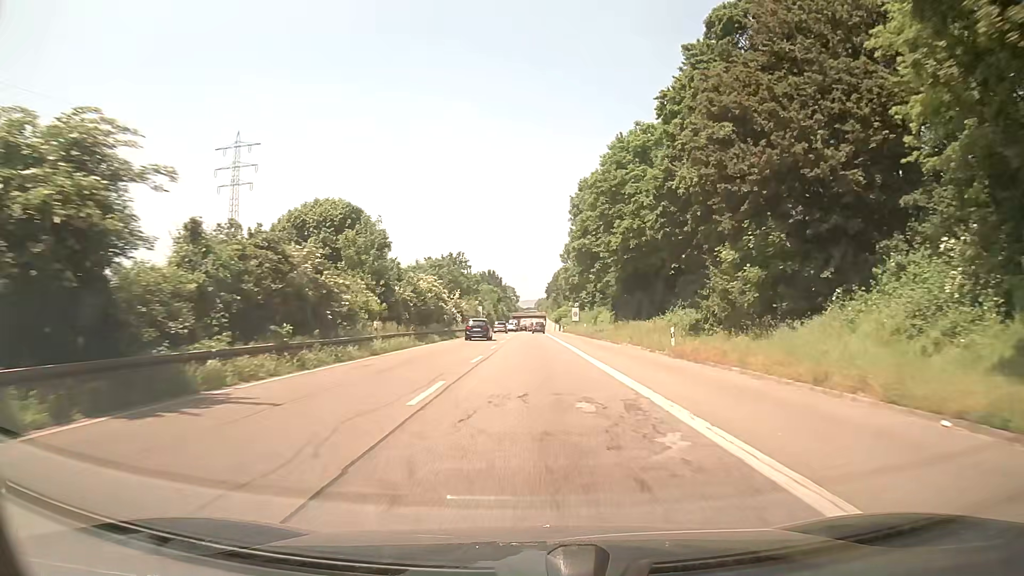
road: trunk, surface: asphalt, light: Day
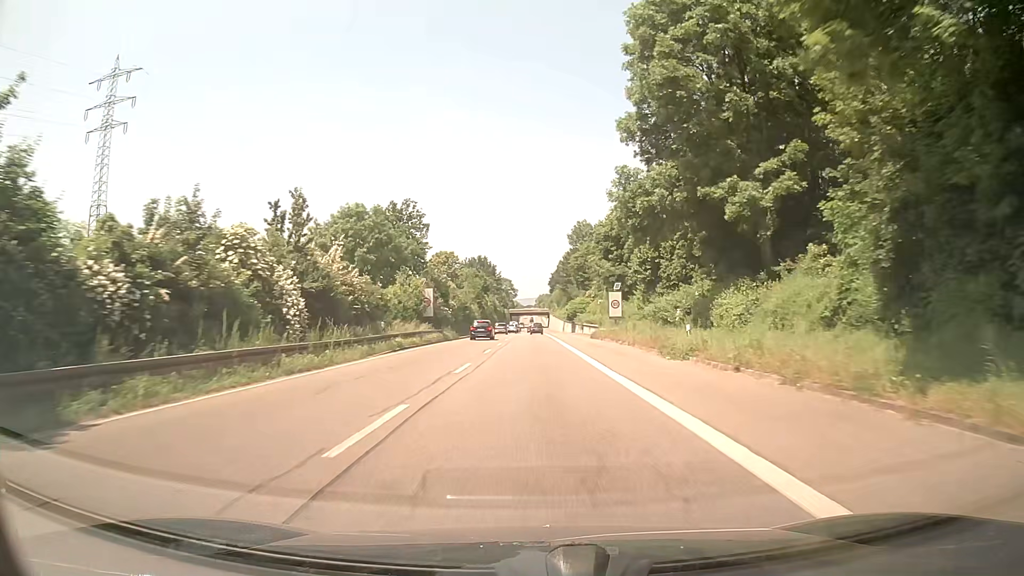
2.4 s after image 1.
(-0.1, +50.2) m; 0°
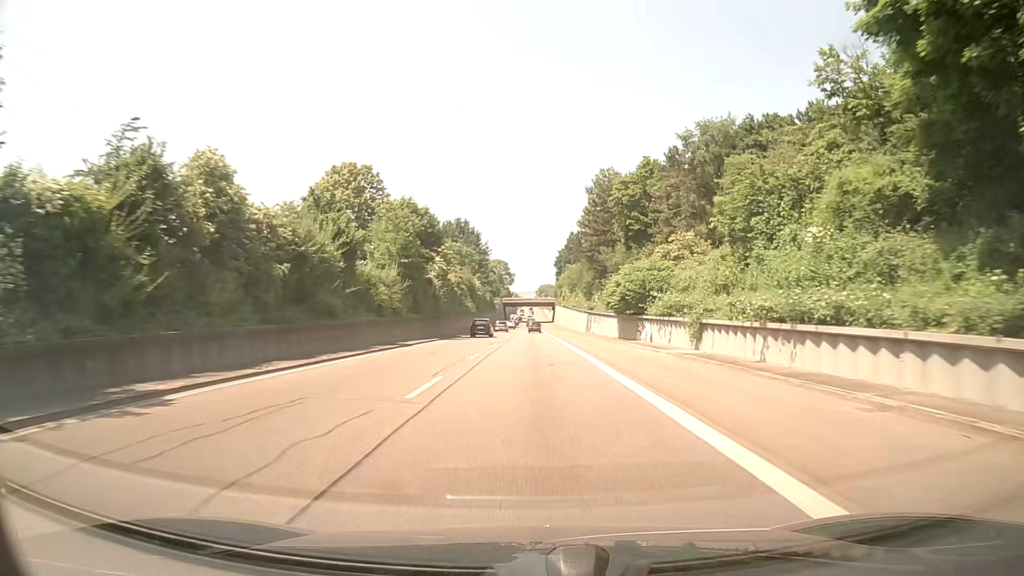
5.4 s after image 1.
(-0.3, +64.1) m; 0°
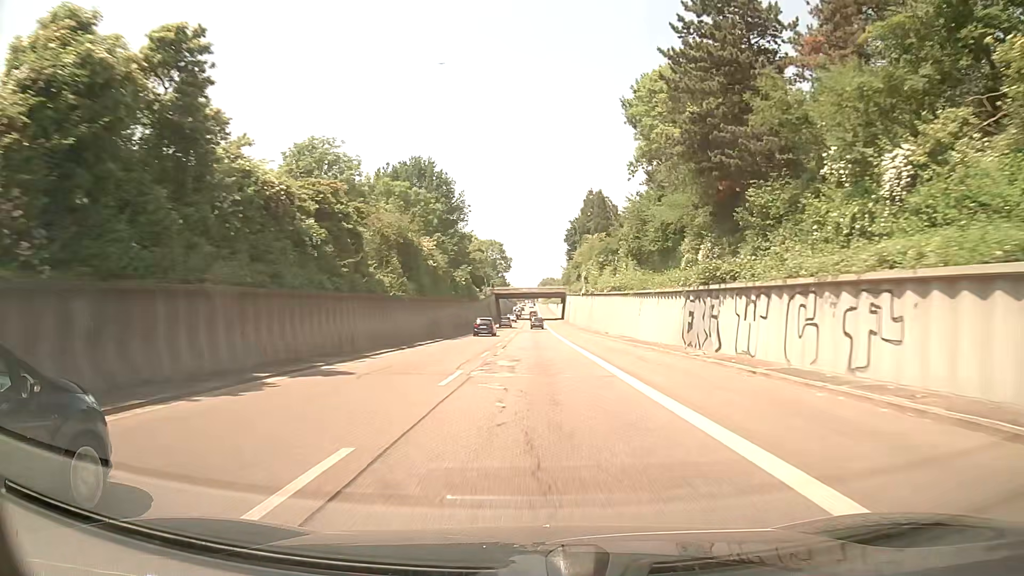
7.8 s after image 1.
(0.0, +54.2) m; 0°
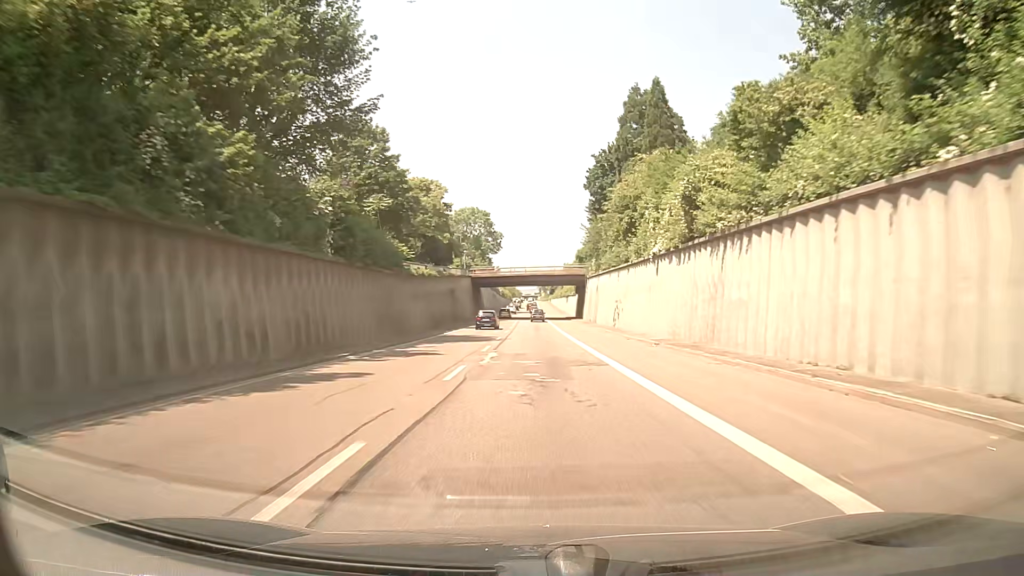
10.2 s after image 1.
(0.0, +57.2) m; +1°
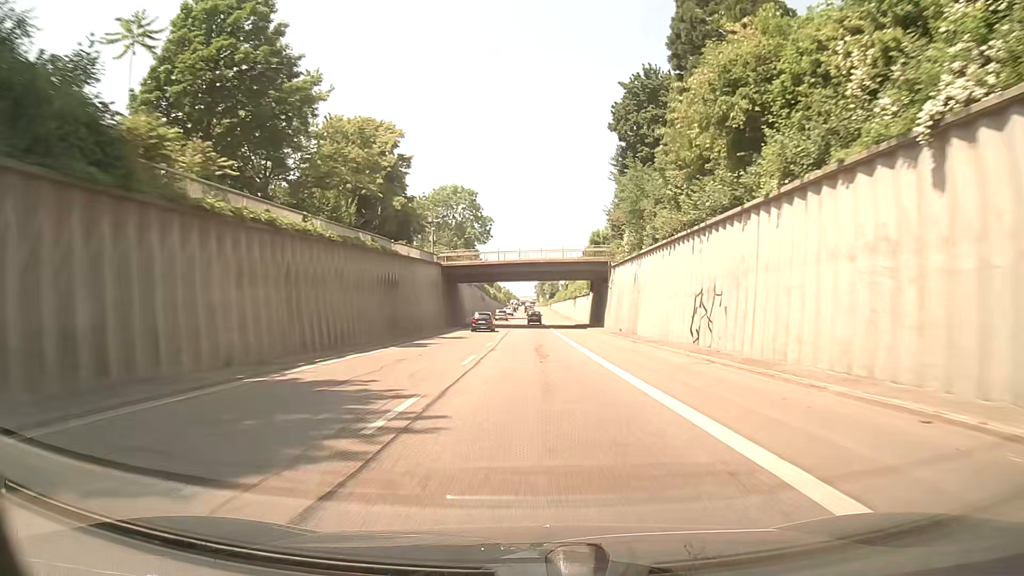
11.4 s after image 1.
(-0.2, +29.4) m; -1°
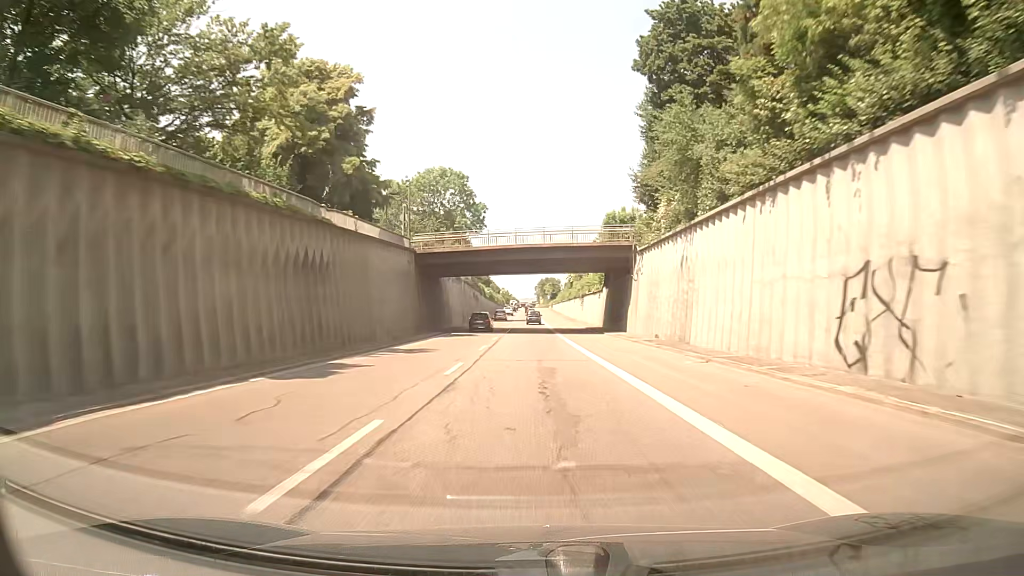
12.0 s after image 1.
(+0.1, +14.8) m; +1°
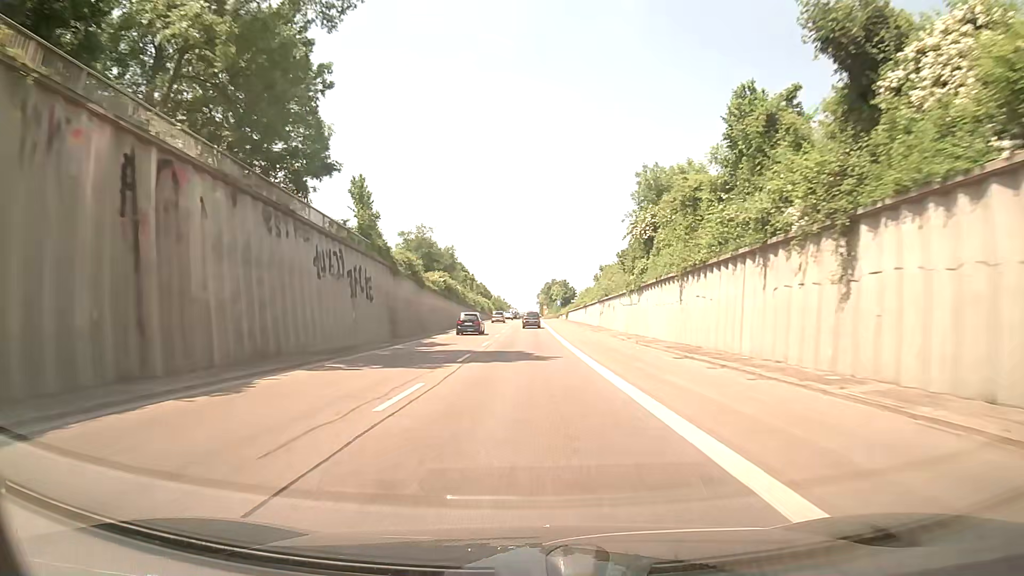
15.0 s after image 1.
(+0.2, +74.9) m; 0°
(0, +10) (0, +20) (0, +30) (0, +40) (0, +50) (0, +60) (0, +70) (0, +80) (0, +90) (0, +100) m
